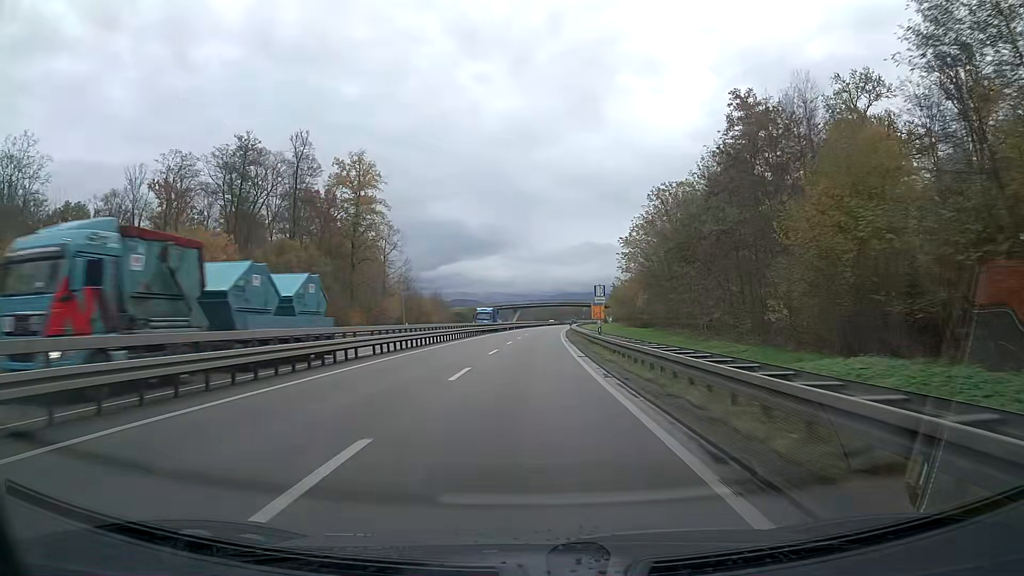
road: trunk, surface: asphalt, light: Day
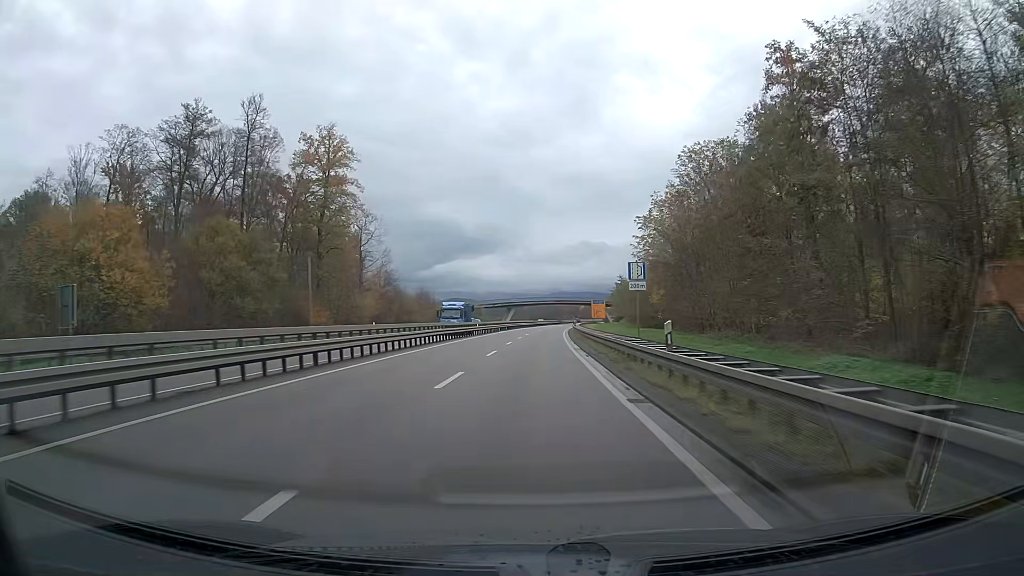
(+0.1, +14.1) m; 0°
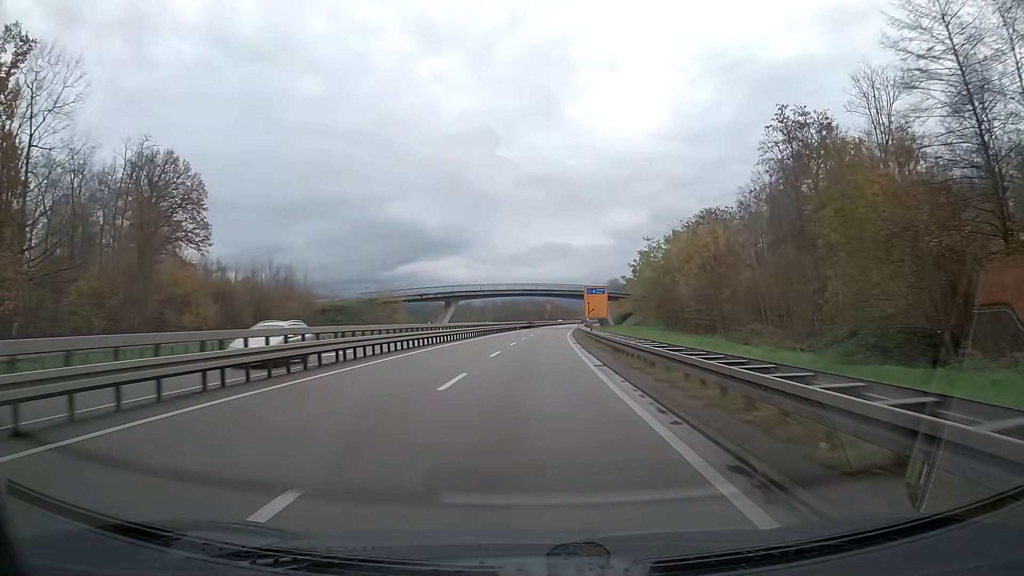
(+1.9, +71.1) m; +3°
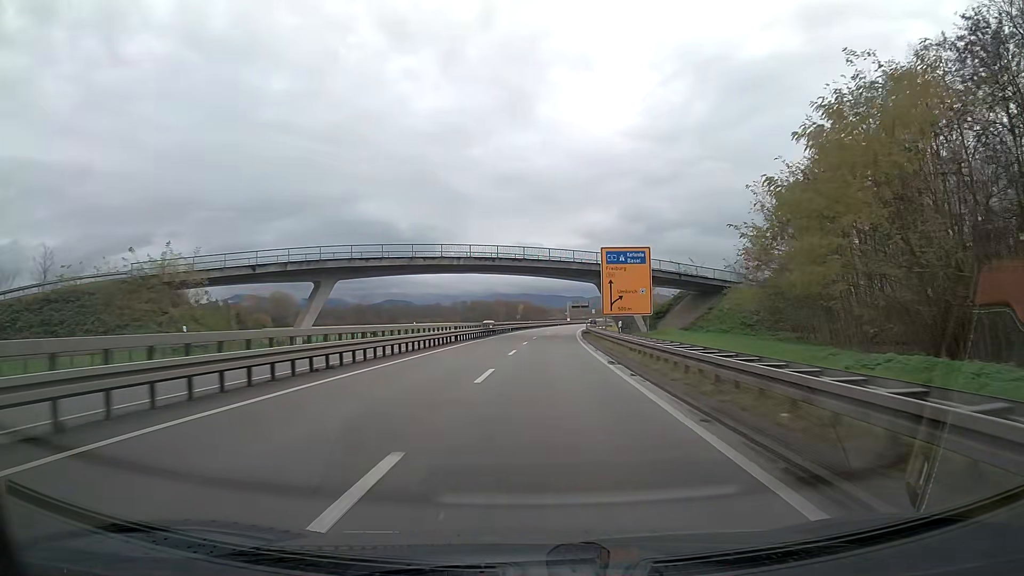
(+1.2, +57.4) m; +3°
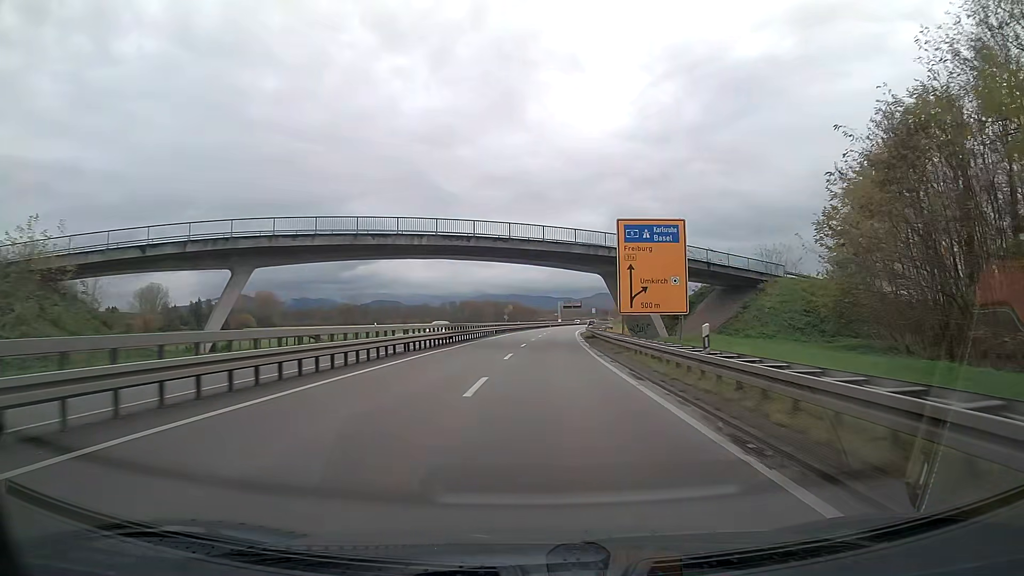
(+0.1, +14.4) m; +1°
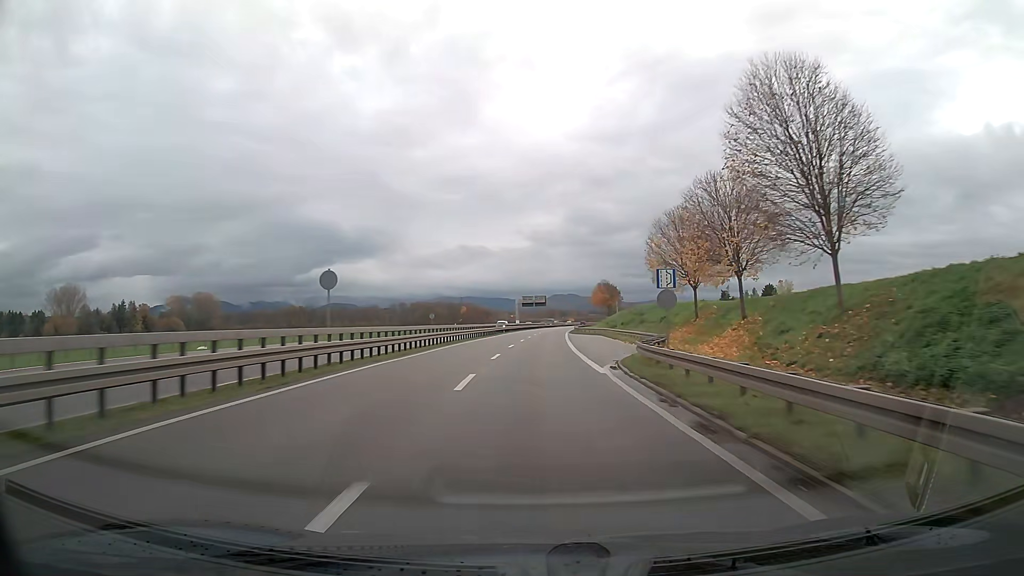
(+2.1, +57.8) m; +4°
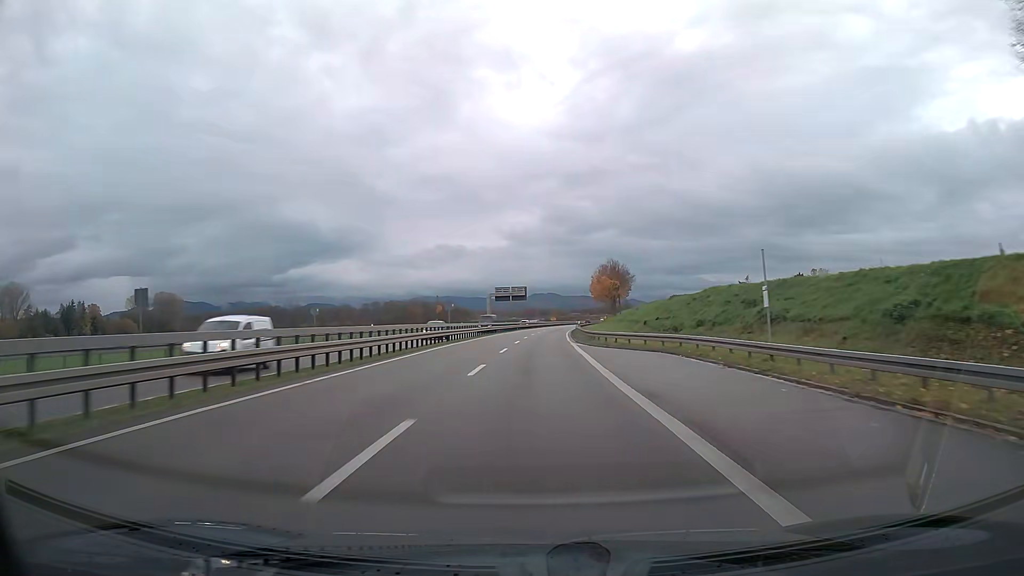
(+0.5, +43.6) m; +1°
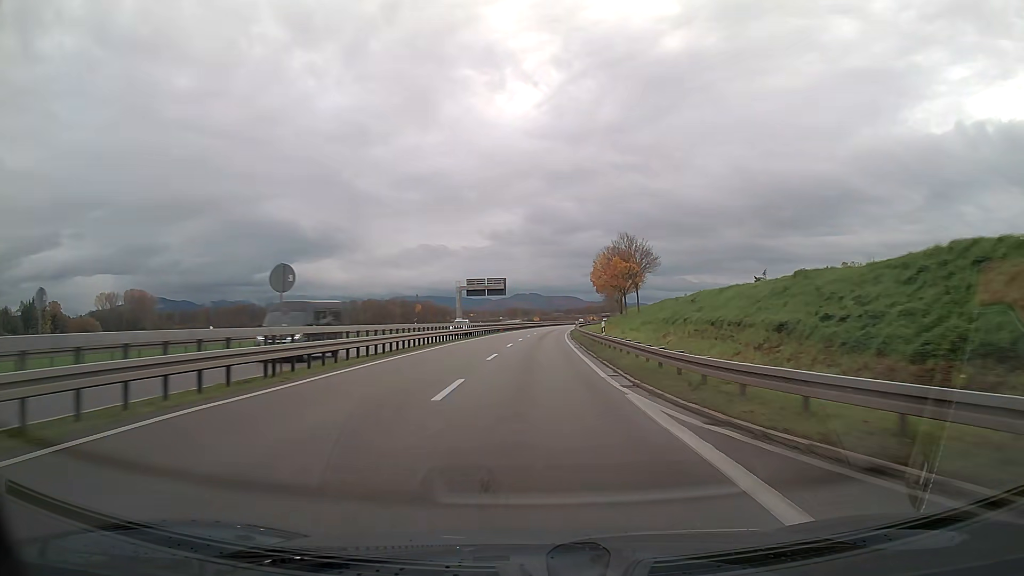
(+0.4, +29.2) m; +2°
(0, +10) (0, +20) (0, +30) (+1, +40) (+1, +50) (+1, +60) (+2, +70) (+2, +80) (+3, +90) (+4, +100) m
